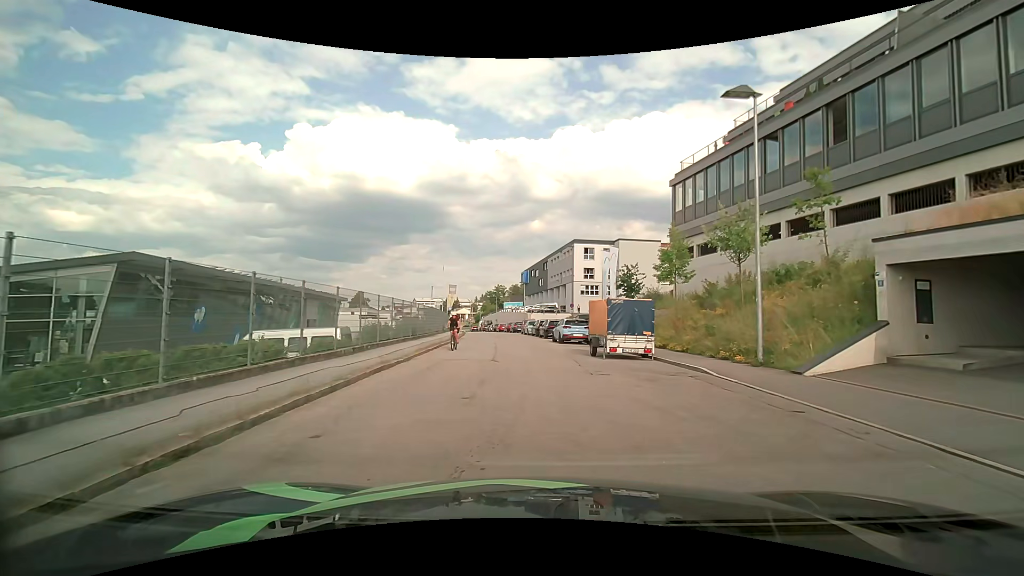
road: residential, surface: asphalt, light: Day
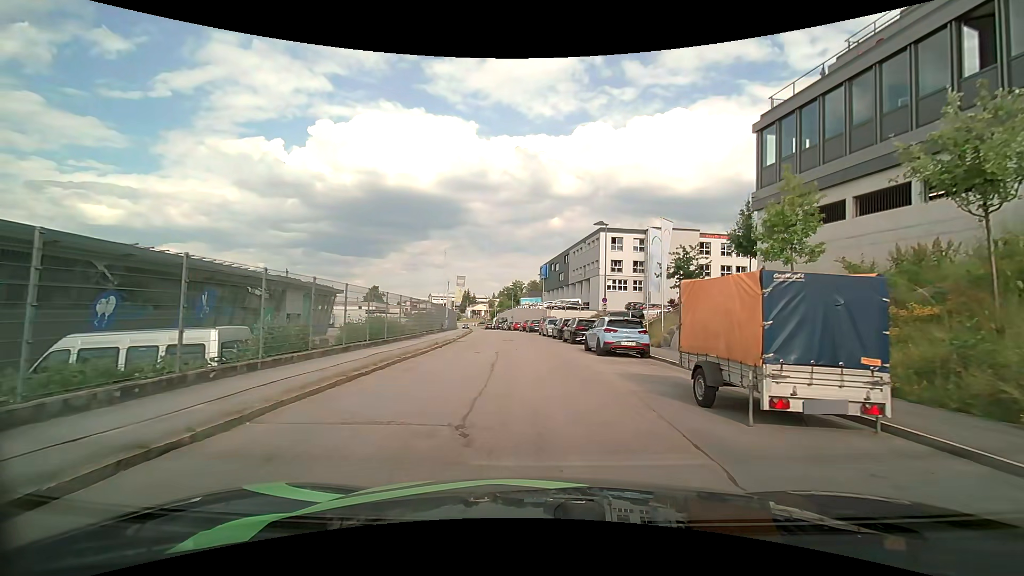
(+0.1, +10.1) m; -2°
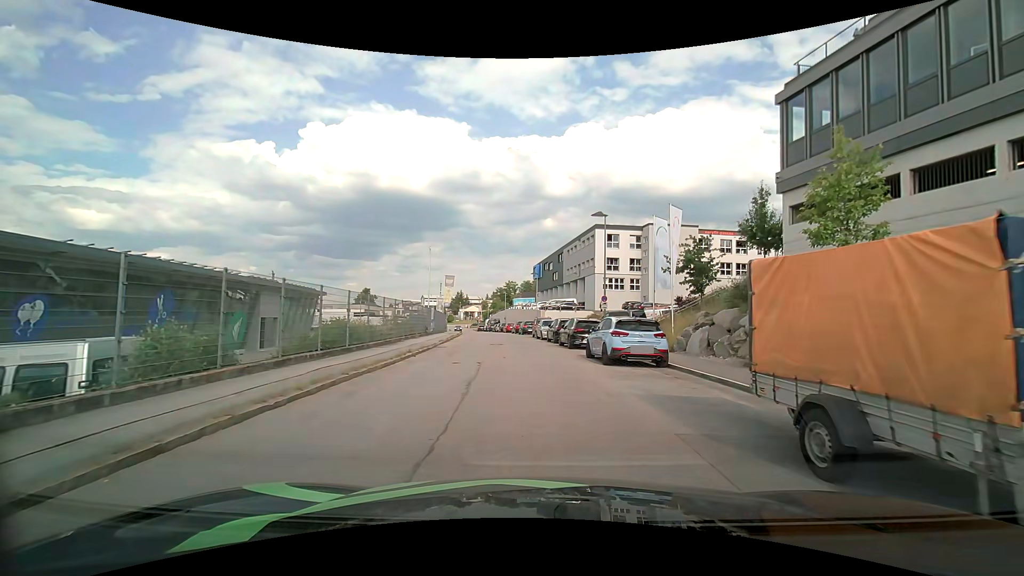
(+0.1, +3.4) m; +2°
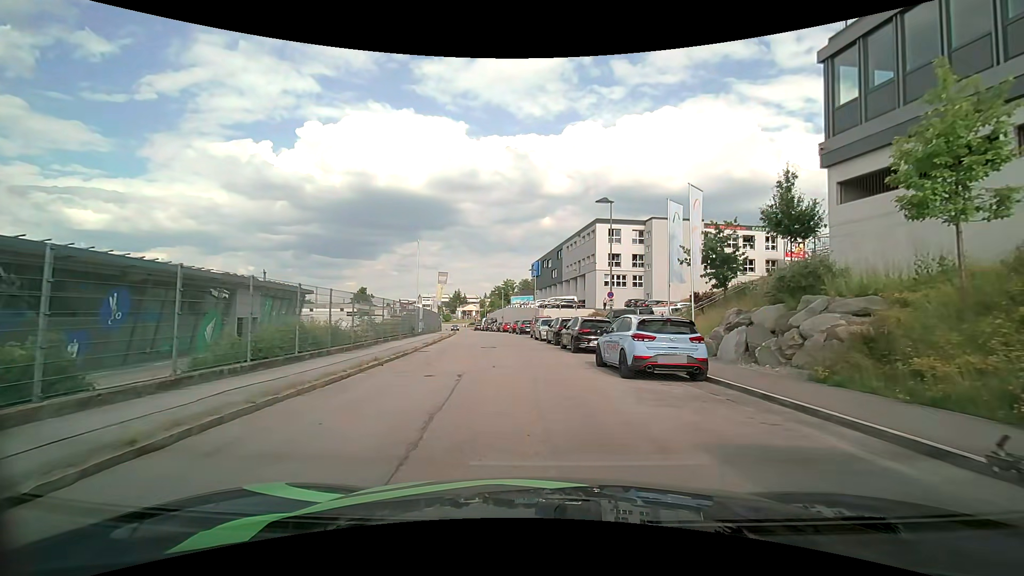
(0.0, +3.5) m; -2°
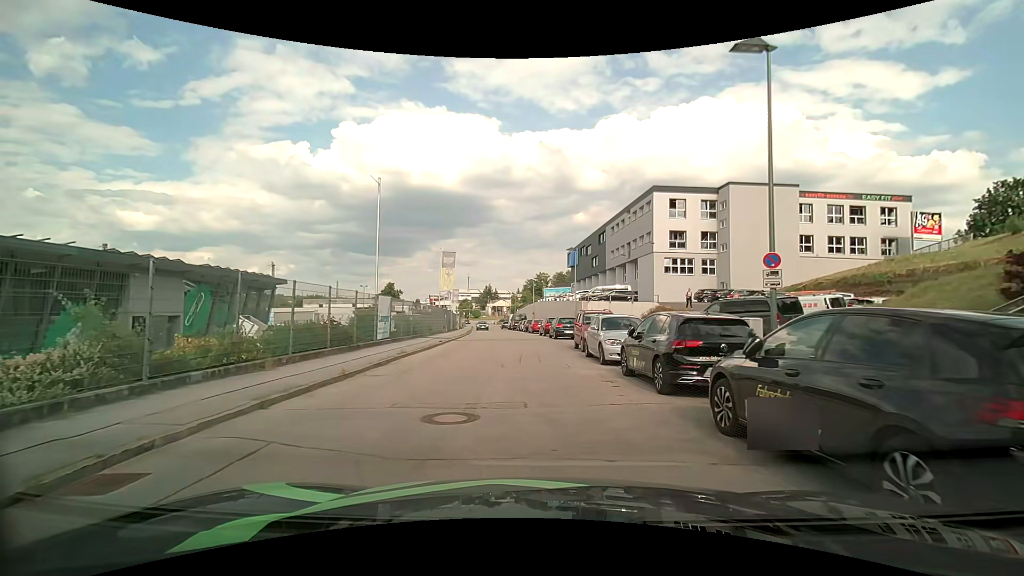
(-0.3, +16.2) m; -3°
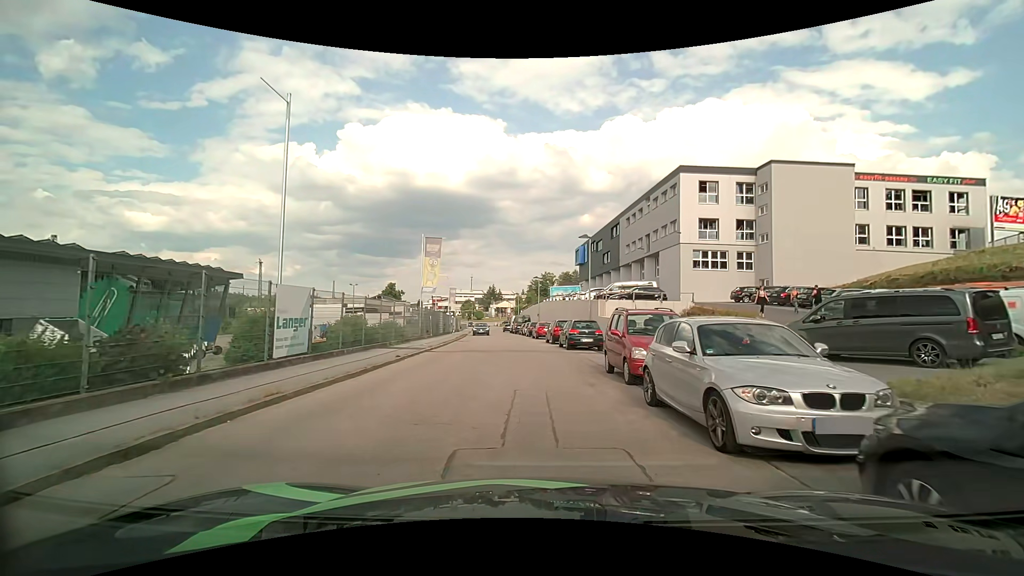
(0.0, +8.6) m; -2°
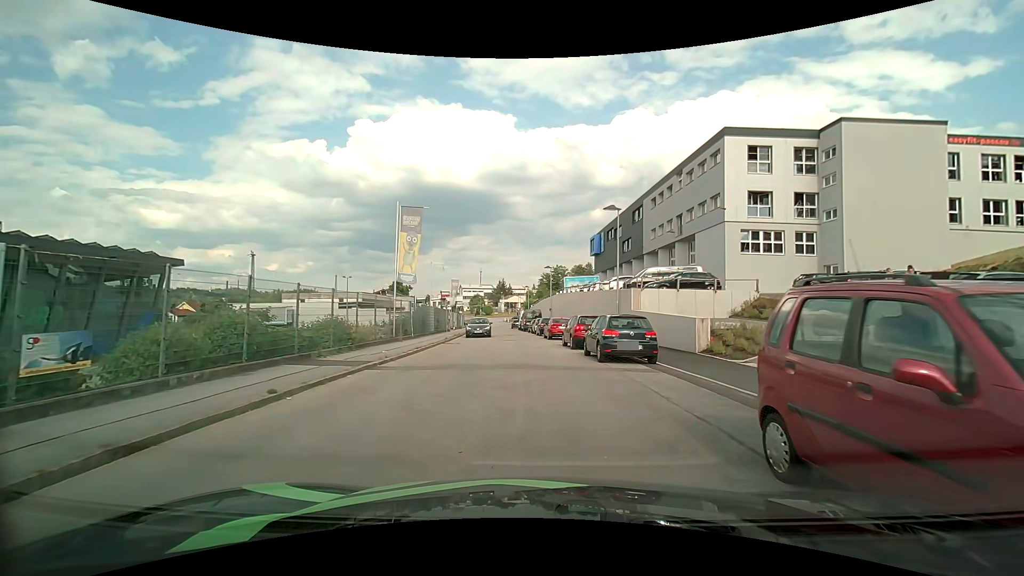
(+0.1, +8.7) m; 0°
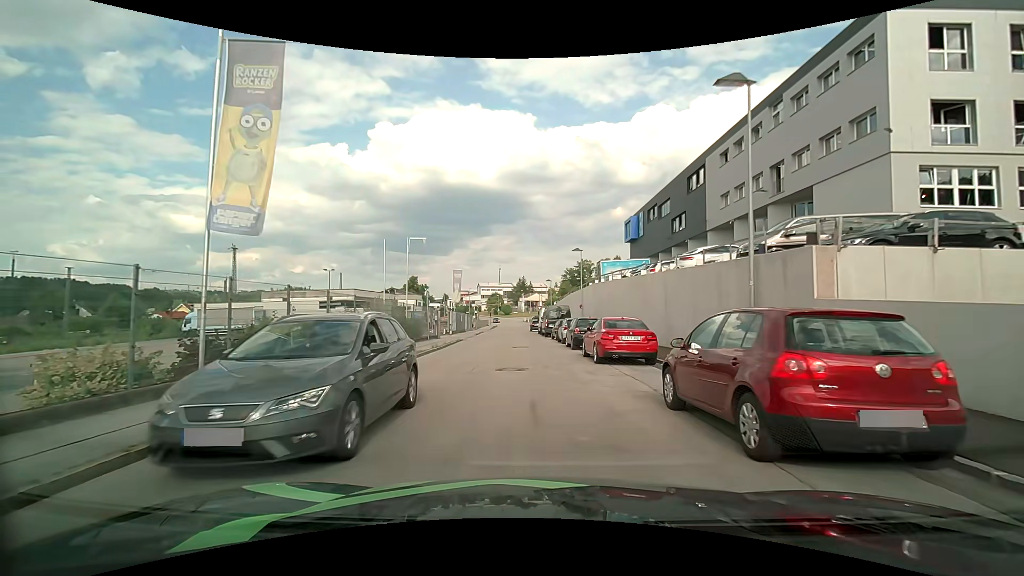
(-0.3, +16.4) m; -2°
